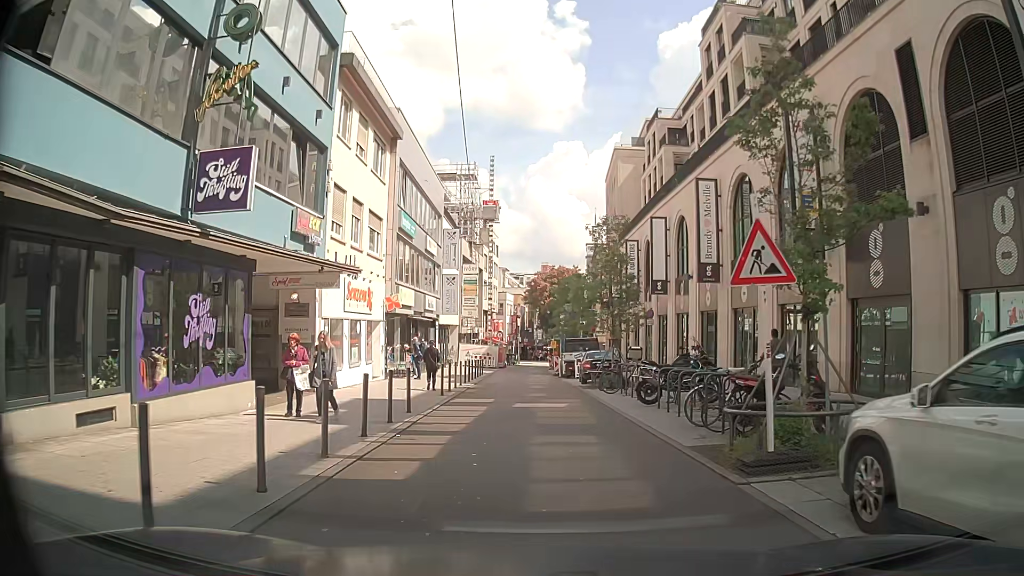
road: residential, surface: asphalt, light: Day
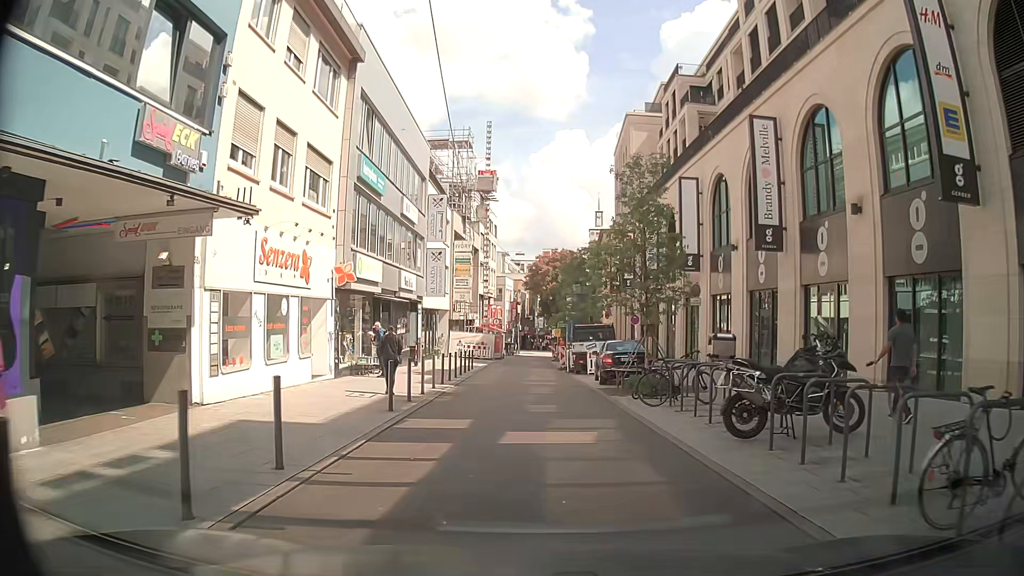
(+0.1, +7.4) m; +3°
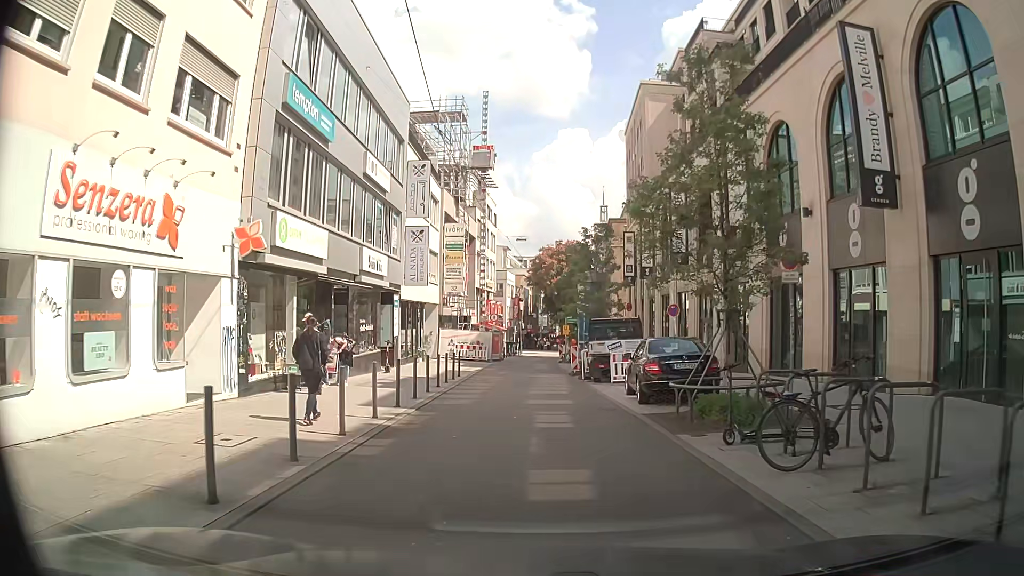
(-0.1, +7.3) m; 0°
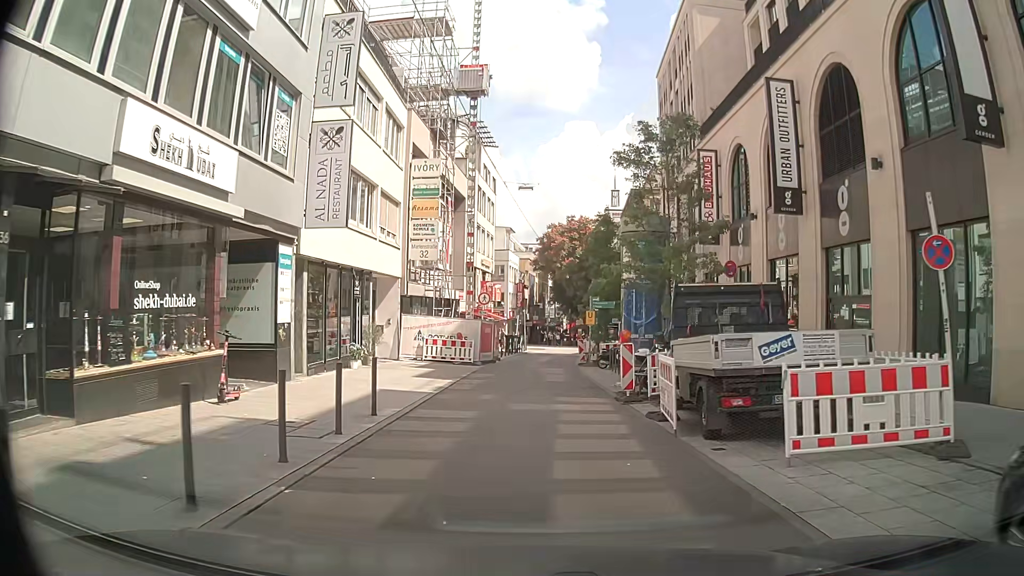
(-0.3, +14.6) m; -2°
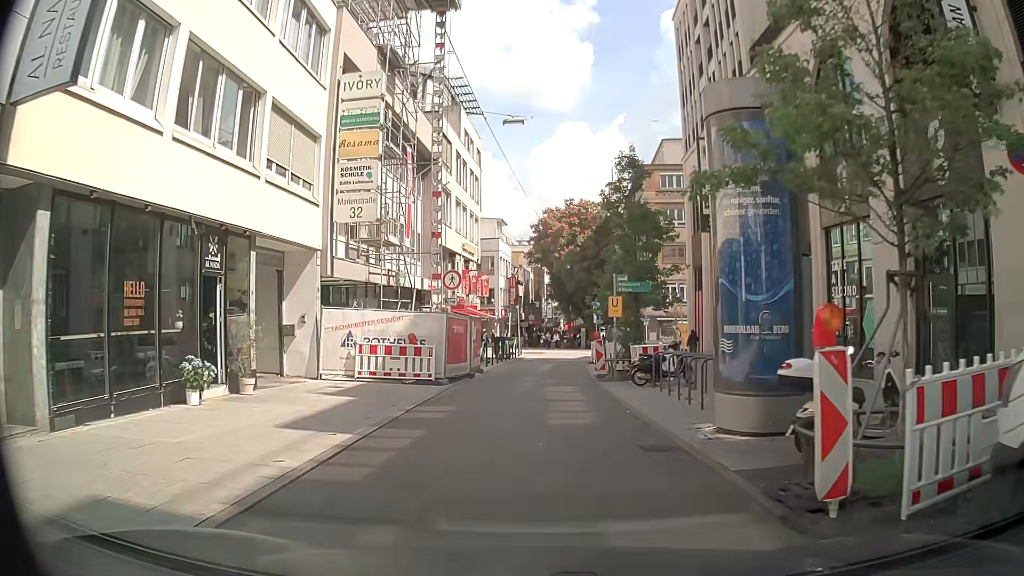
(+0.1, +10.6) m; +2°
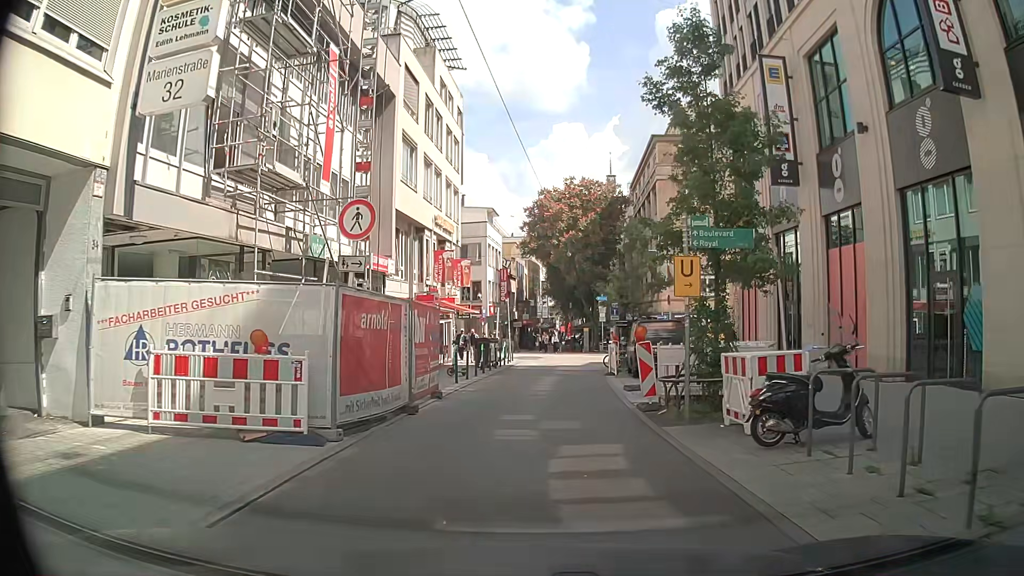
(-0.2, +10.2) m; -1°
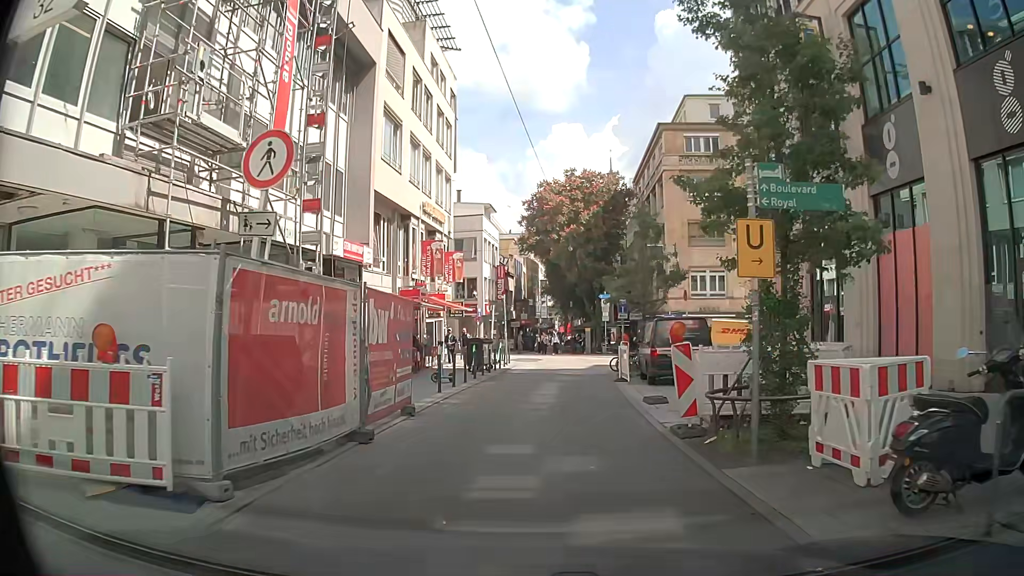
(0.0, +3.3) m; +1°
